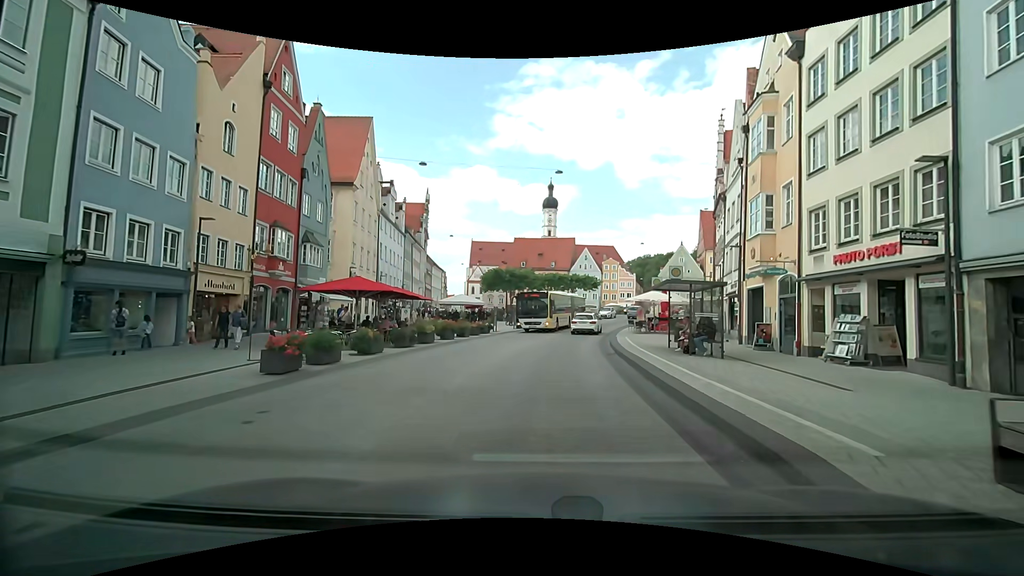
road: secondary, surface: asphalt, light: Day
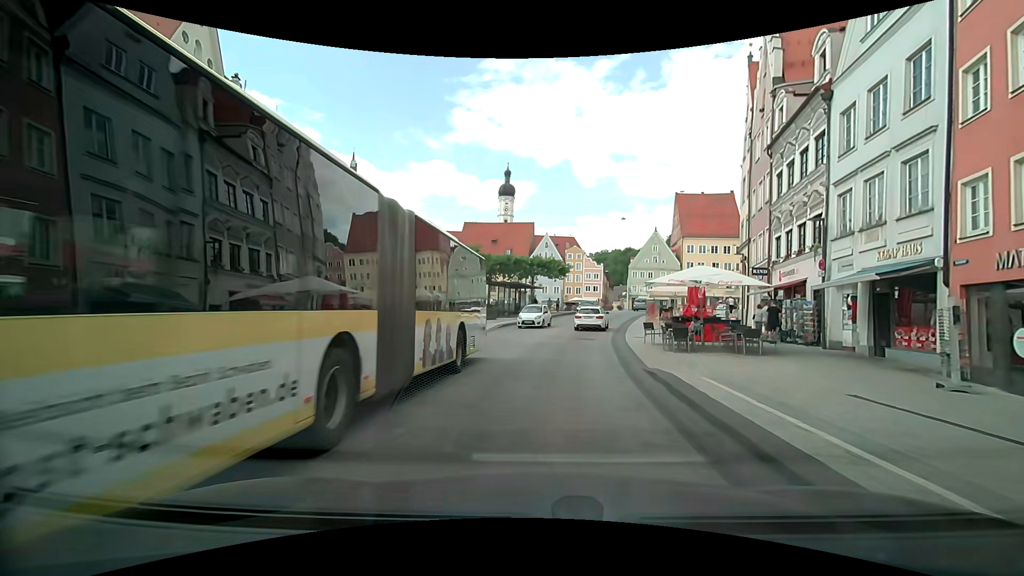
(+0.6, +19.0) m; +6°
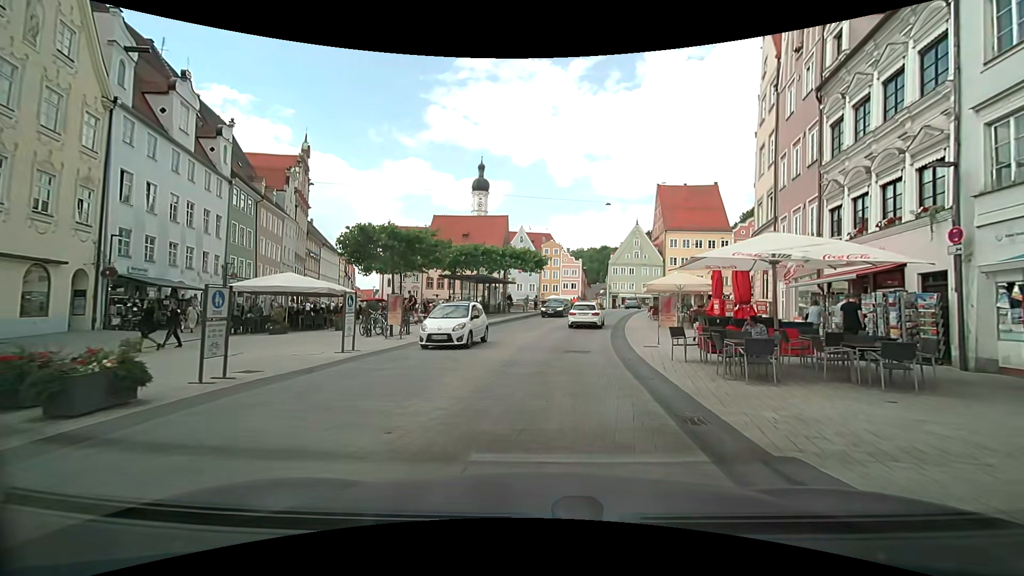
(+0.1, +7.8) m; +1°
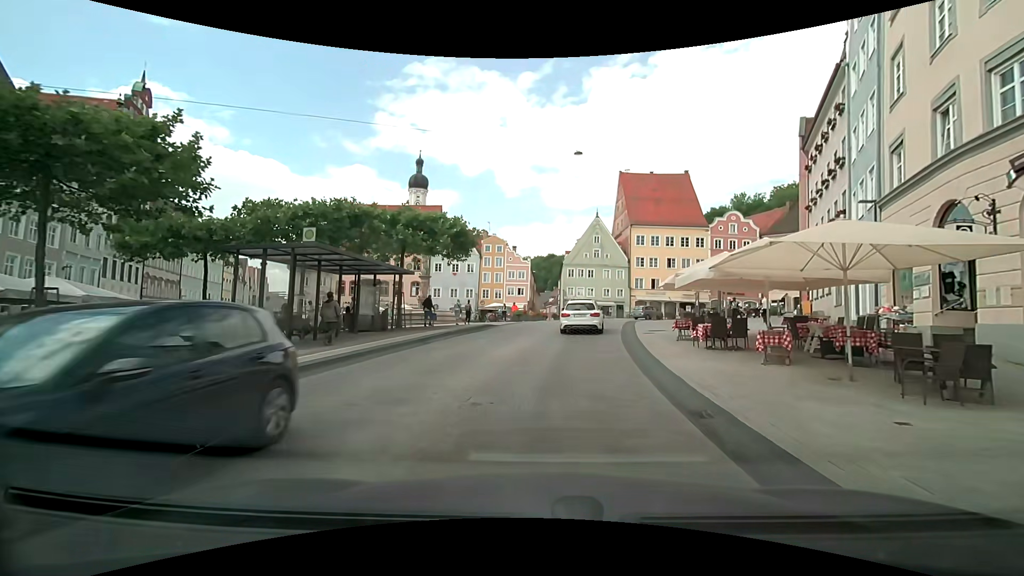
(+1.4, +20.2) m; +6°
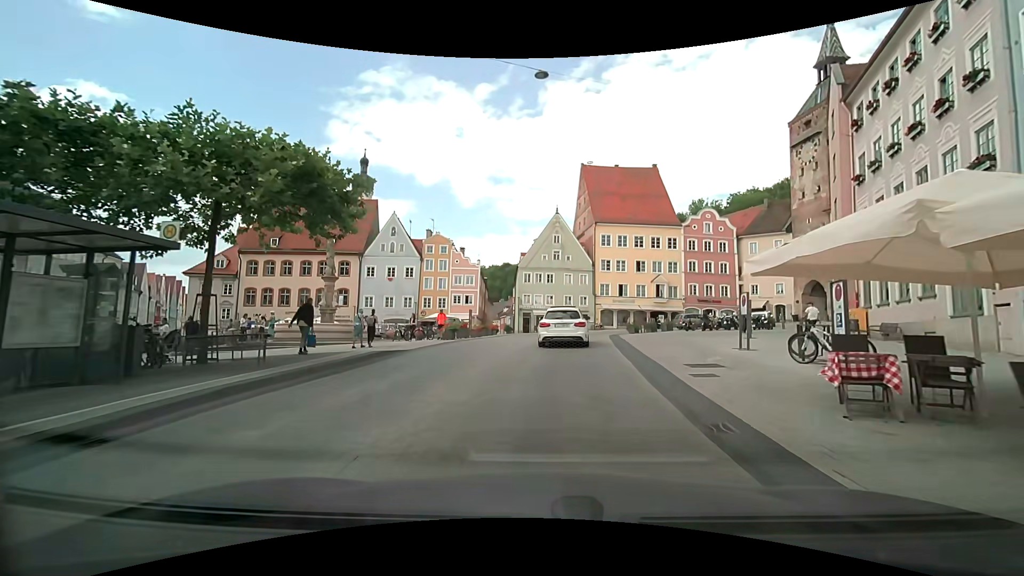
(+0.6, +12.1) m; +5°
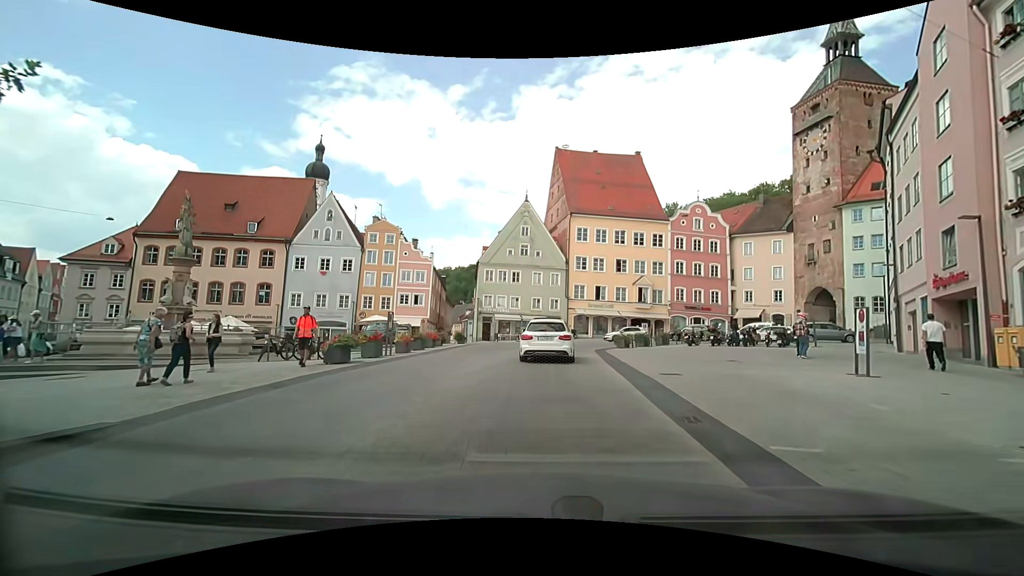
(+0.4, +11.0) m; +4°
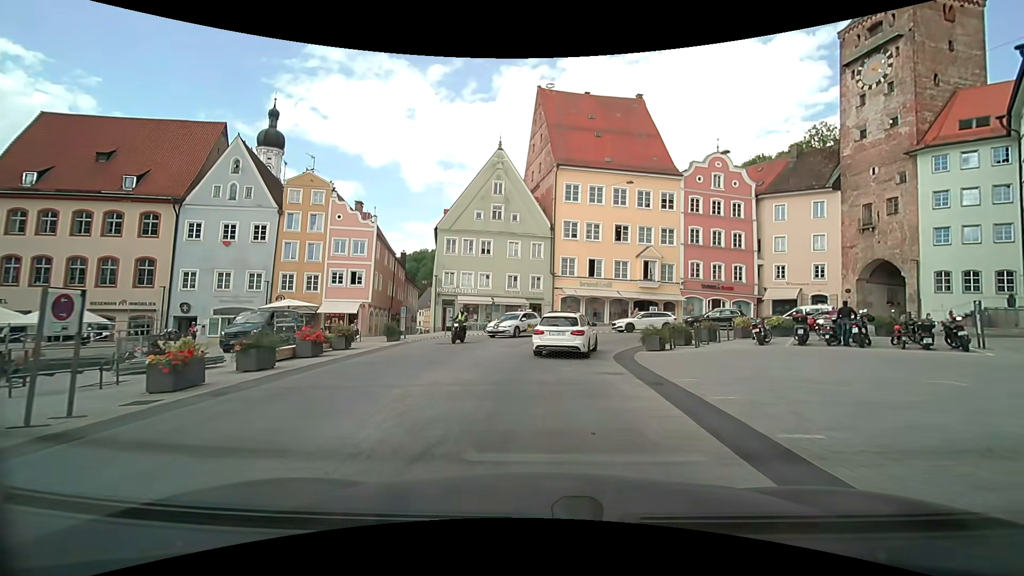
(+0.2, +14.0) m; +2°
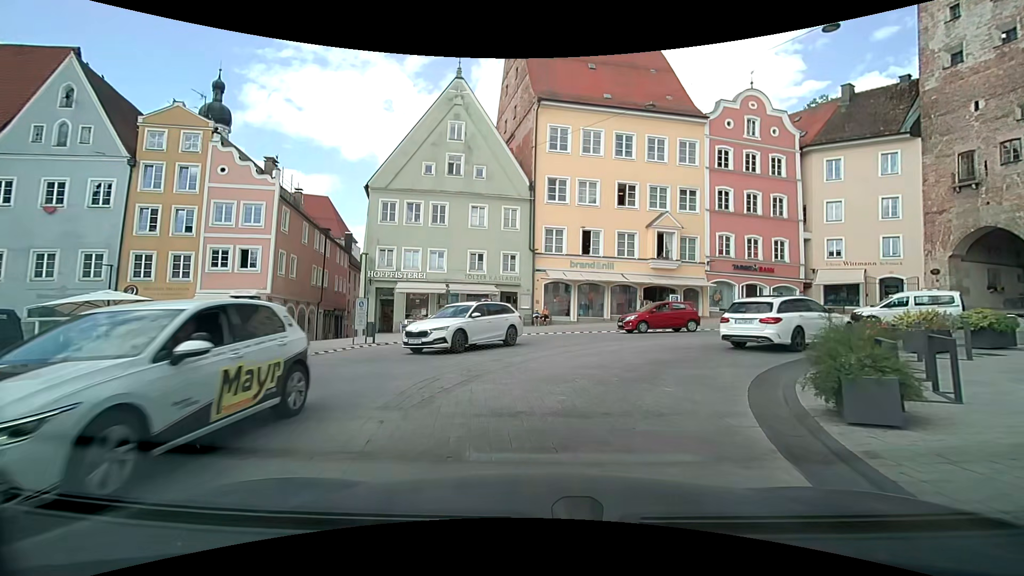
(+0.2, +13.3) m; +3°
